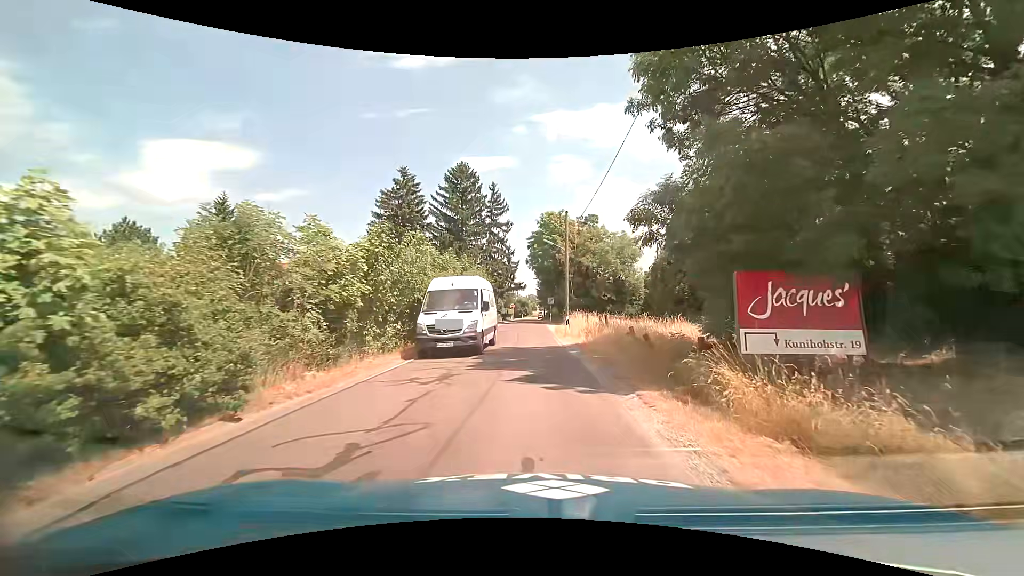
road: unclassified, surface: asphalt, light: Day
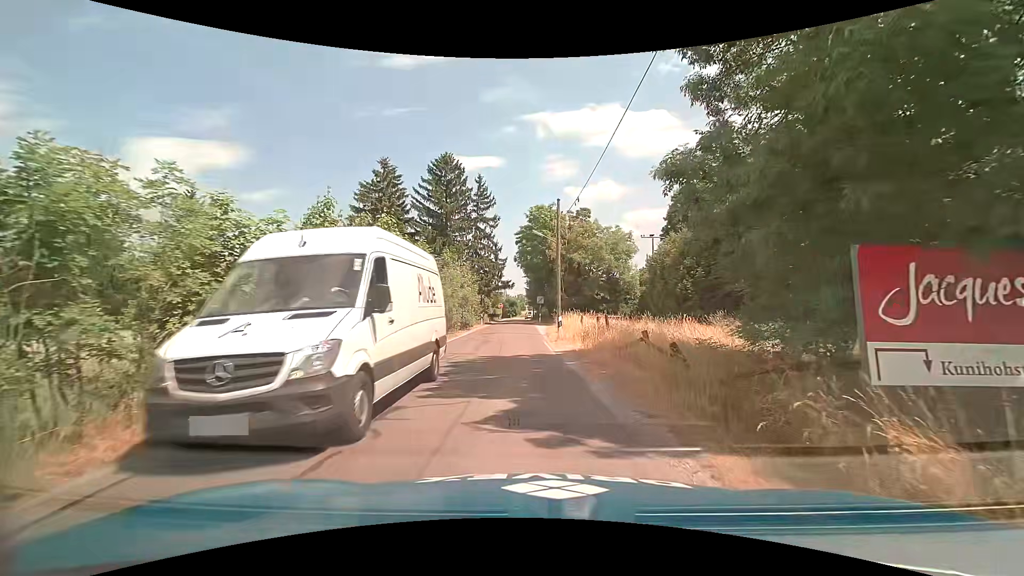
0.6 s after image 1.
(0.0, +3.5) m; +1°
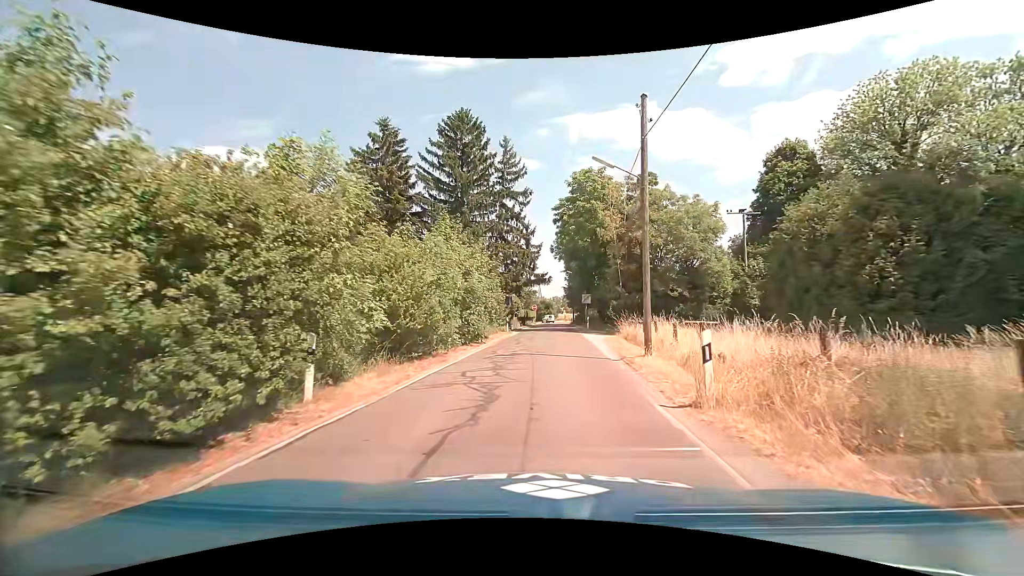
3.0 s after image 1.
(-0.7, +14.8) m; -4°
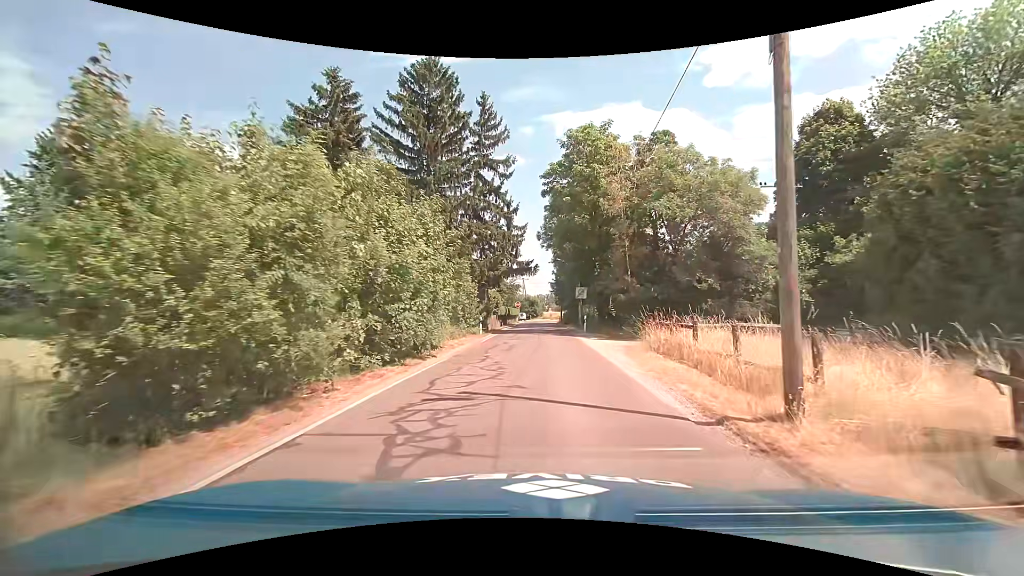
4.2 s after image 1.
(0.0, +9.2) m; +2°
(0, +10) (0, +20) (0, +30) (0, +40) (0, +50) (+1, +60) (0, +70) (+1, +80) (+2, +90) (-4, +97) m
